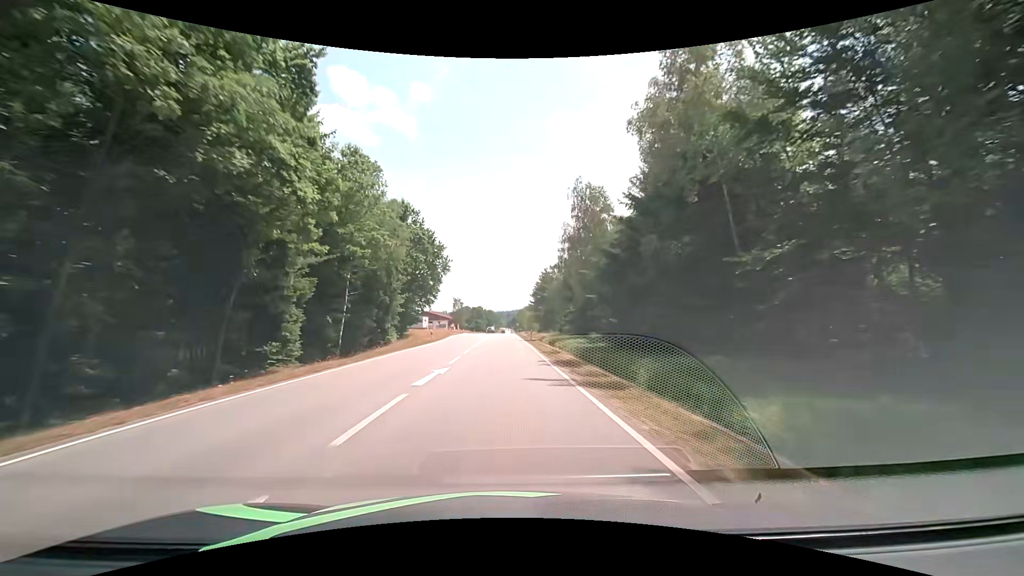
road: secondary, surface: asphalt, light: Day
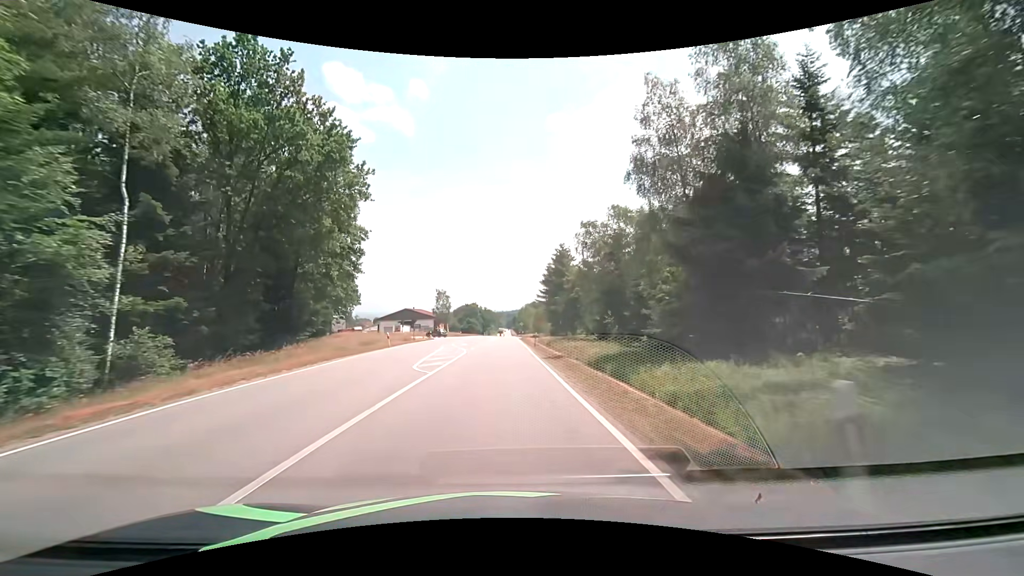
(-0.1, +40.8) m; 0°
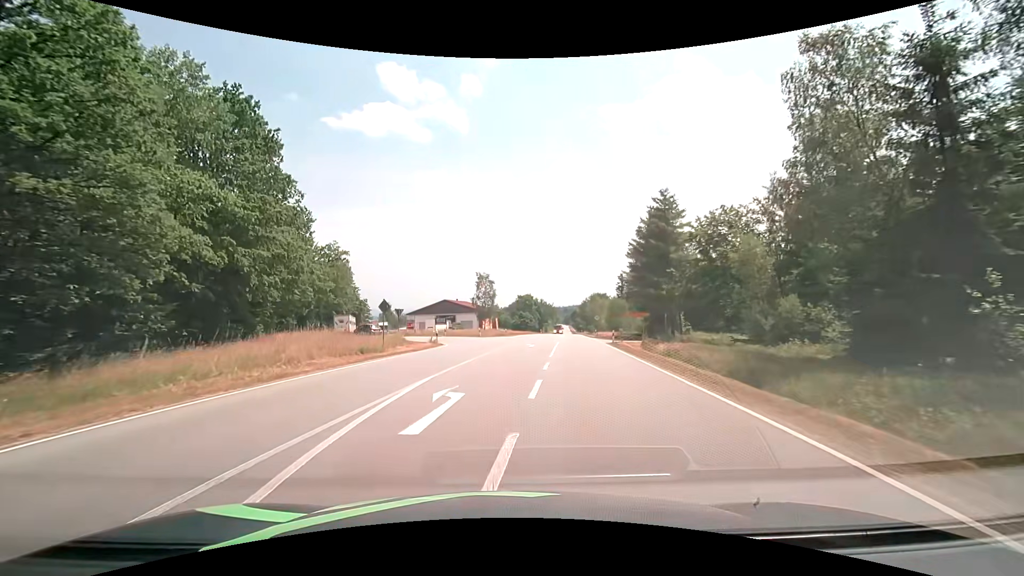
(-1.6, +34.0) m; -7°
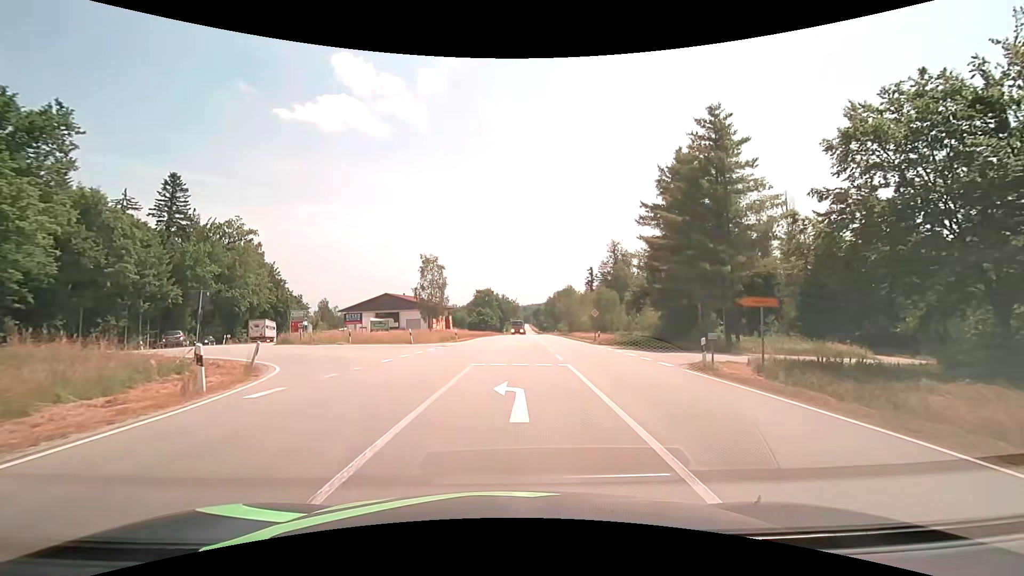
(+0.6, +23.6) m; +5°
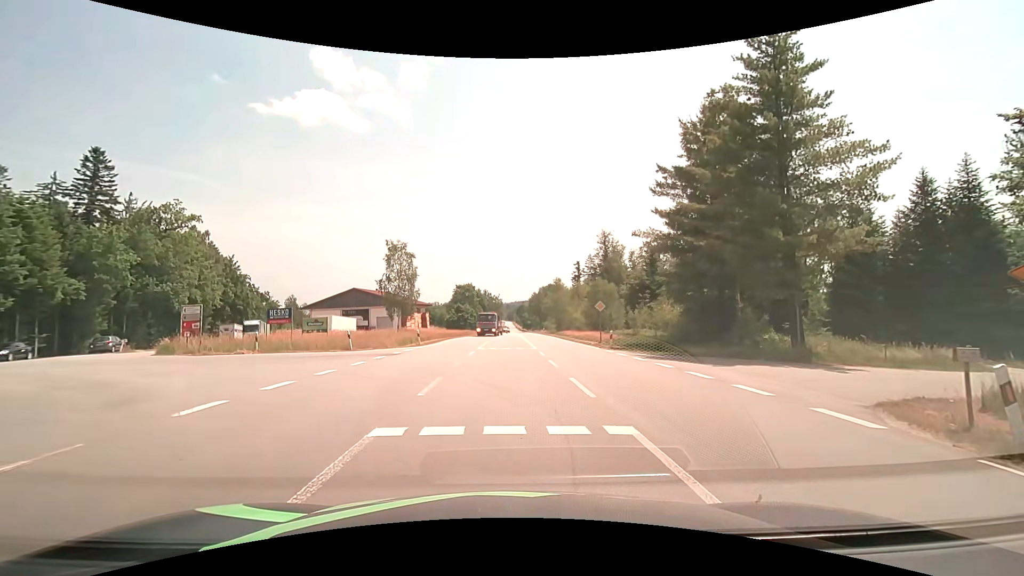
(+0.2, +10.2) m; +3°
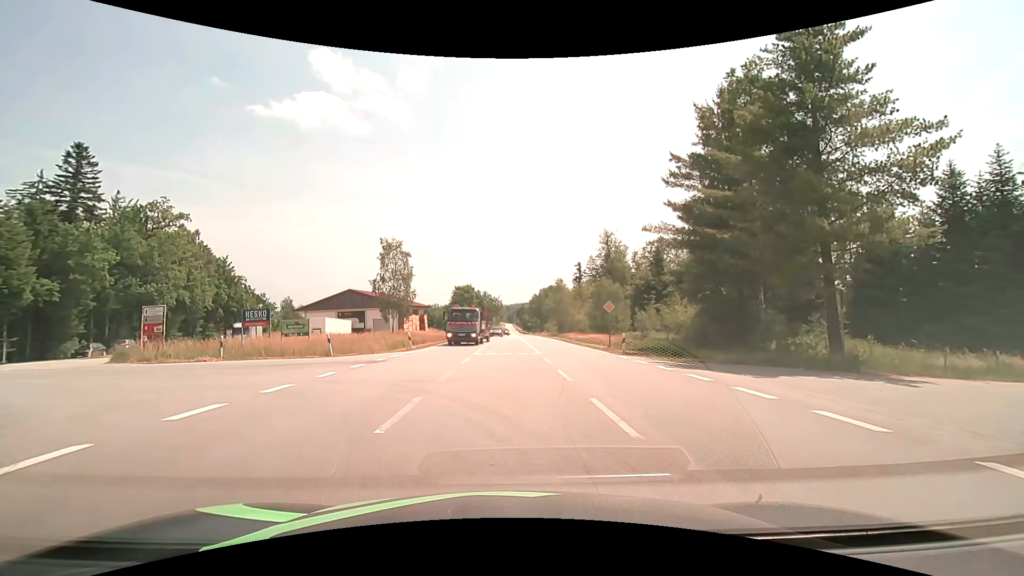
(0.0, +2.7) m; -2°
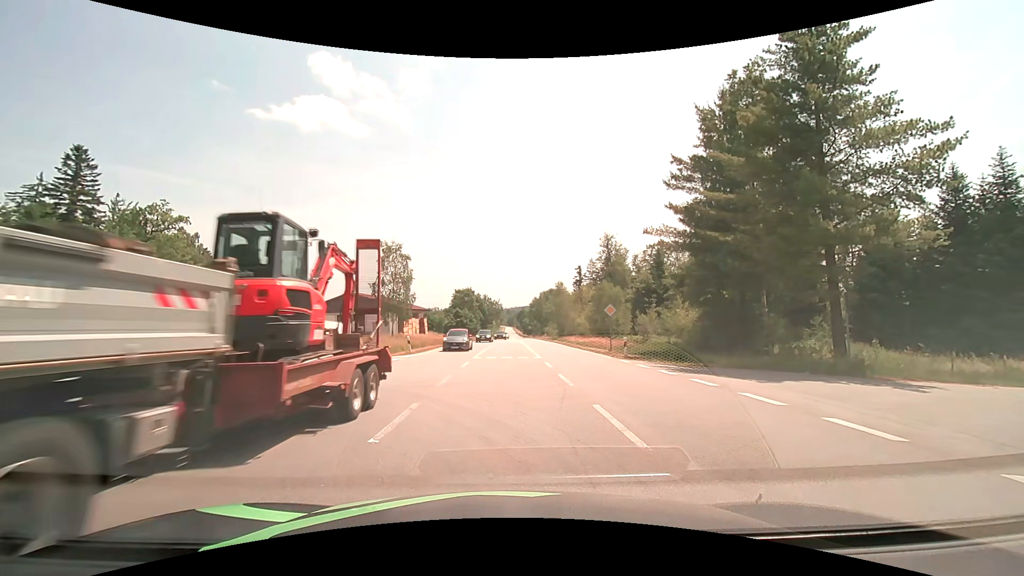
(0.0, +0.3) m; 0°
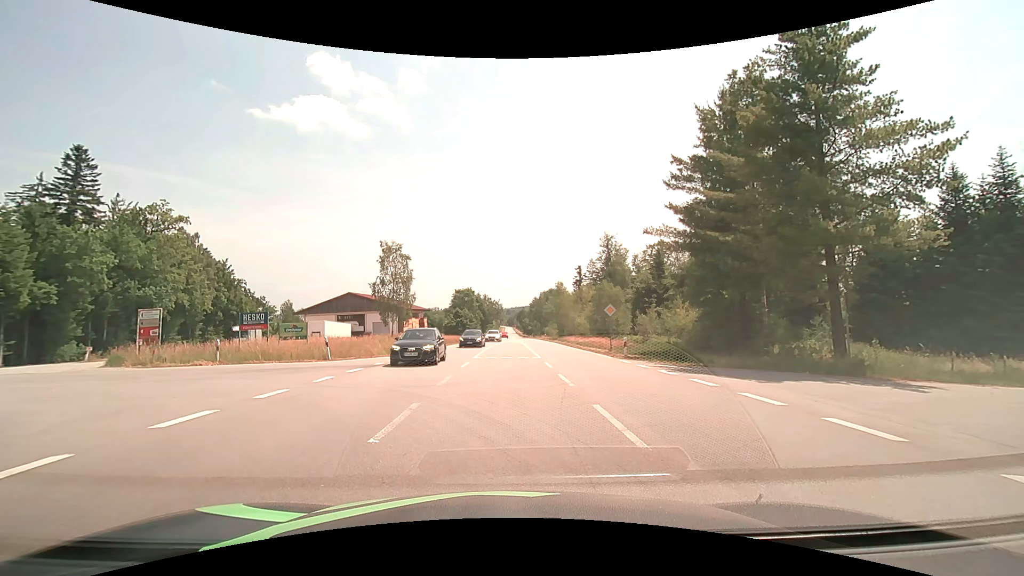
(0.0, 0.0) m; 0°
(0, +10) (-6, +17) (-16, +20) (-25, +24) (-30, +33) (-33, +42) (-36, +52) (-39, +61) (-42, +71) (-45, +80) m
